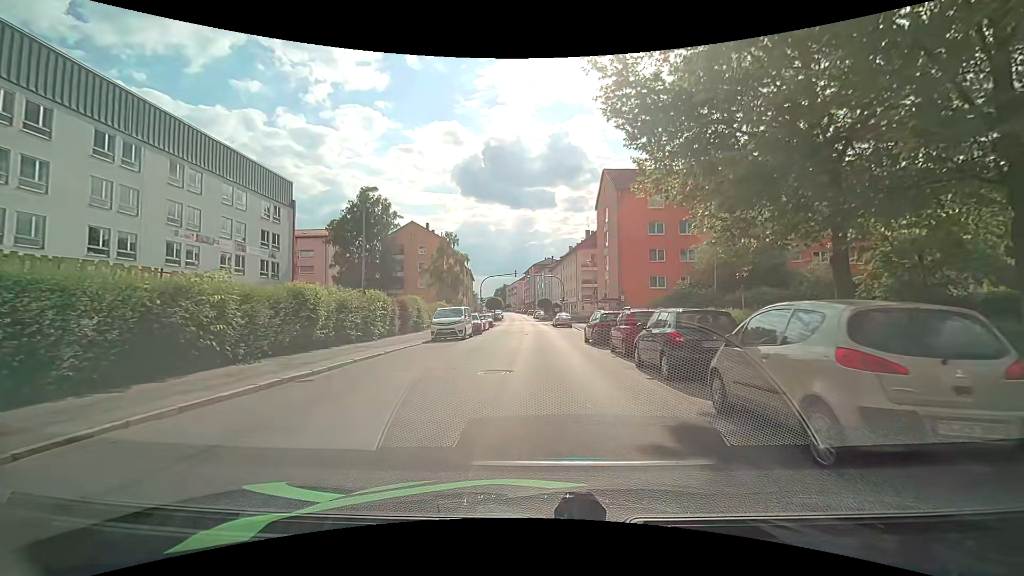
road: tertiary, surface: asphalt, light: Day
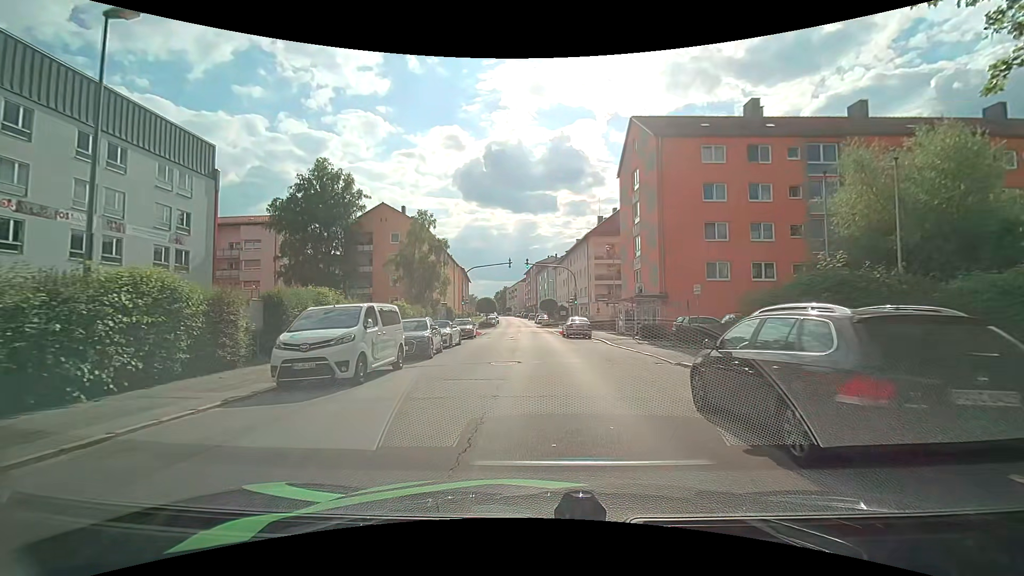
(0.0, +16.6) m; -1°
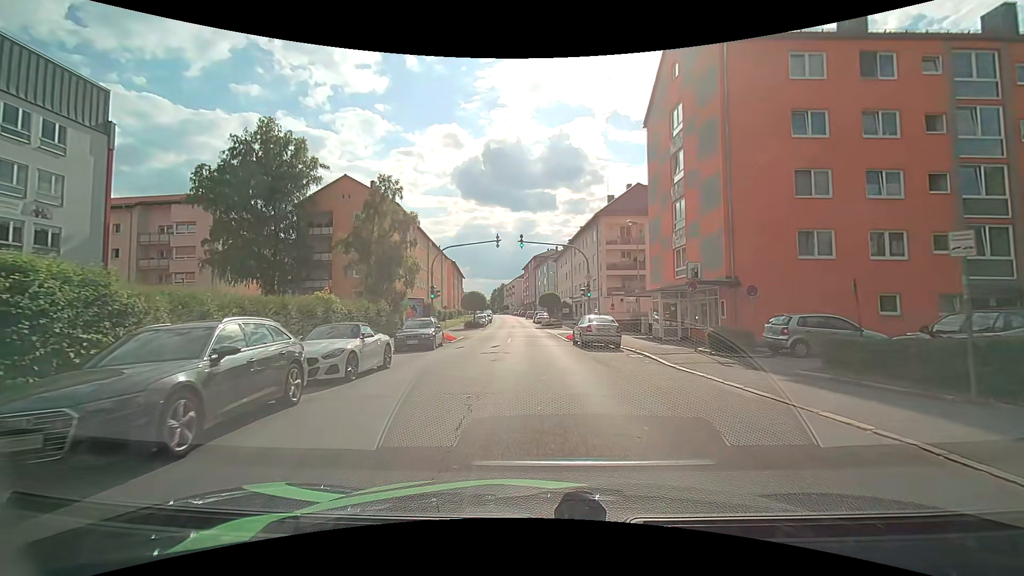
(+0.2, +12.4) m; +1°
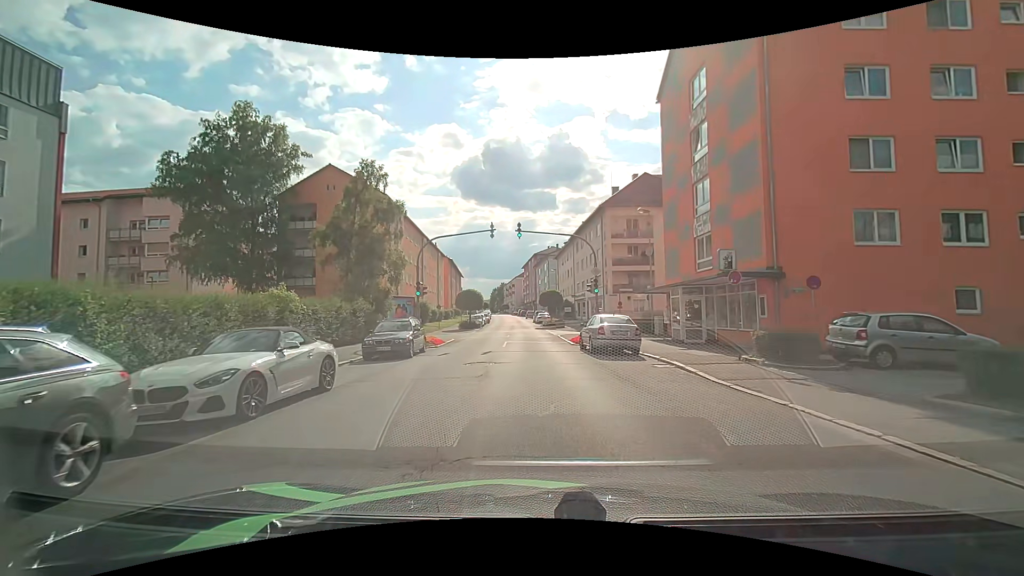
(0.0, +3.9) m; +1°
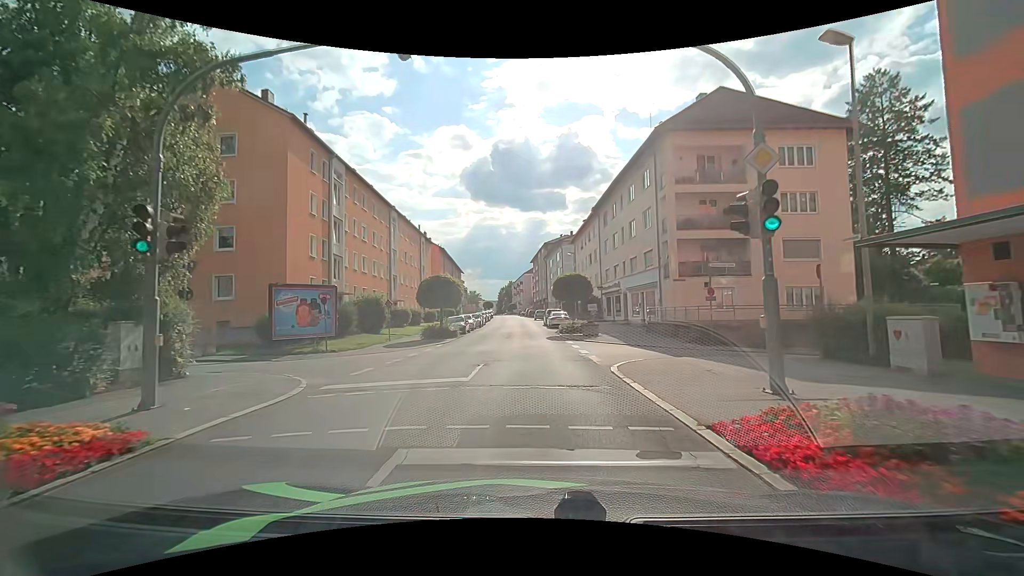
(-0.3, +20.5) m; -2°
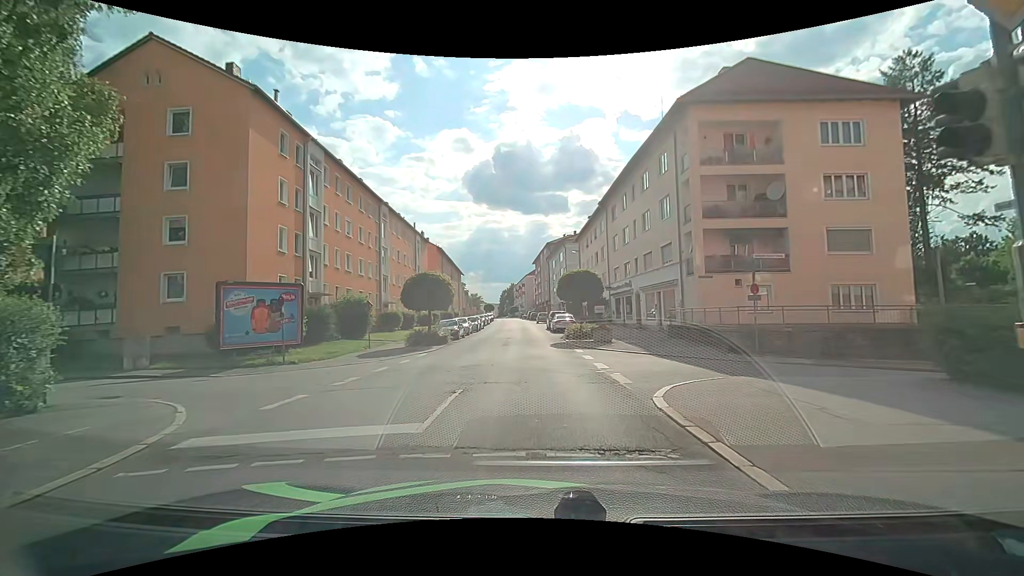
(0.0, +4.2) m; 0°
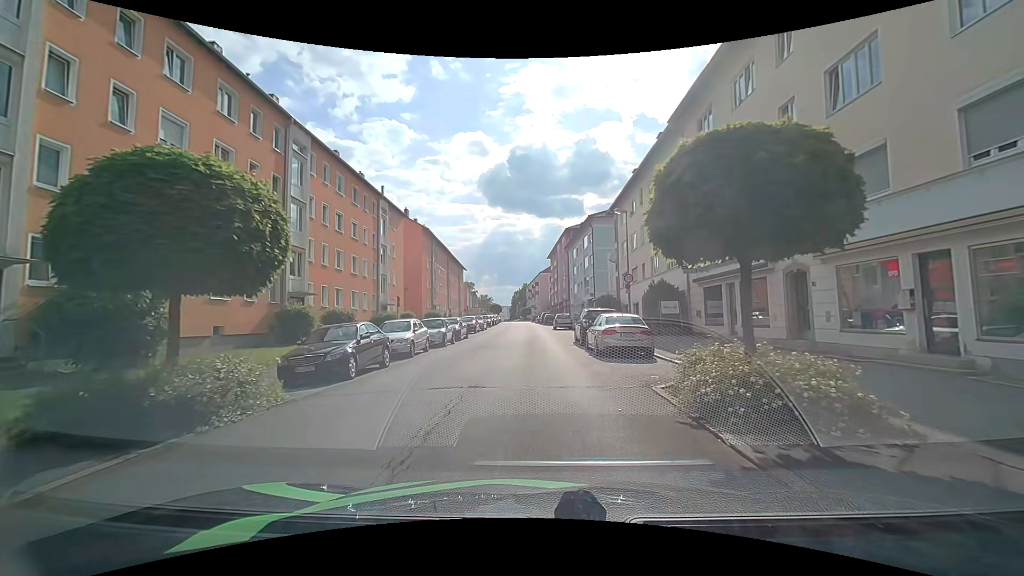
(-0.2, +21.0) m; -1°
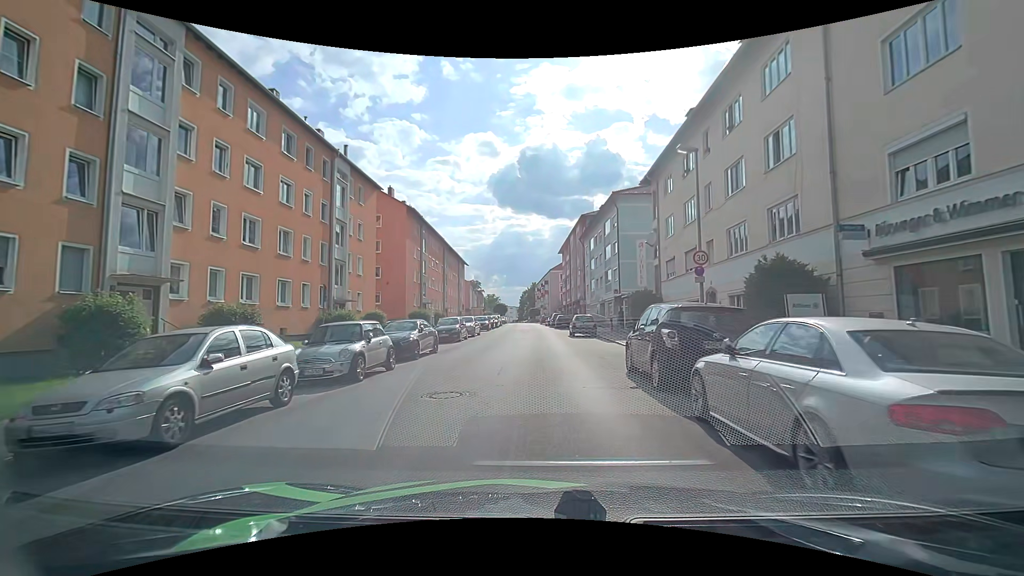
(-0.1, +12.4) m; -1°
(0, +10) (0, +20) (-1, +30) (-1, +40) (-1, +50) (-1, +60) (-2, +70) (-2, +80) (-3, +90) (-3, +100) m
